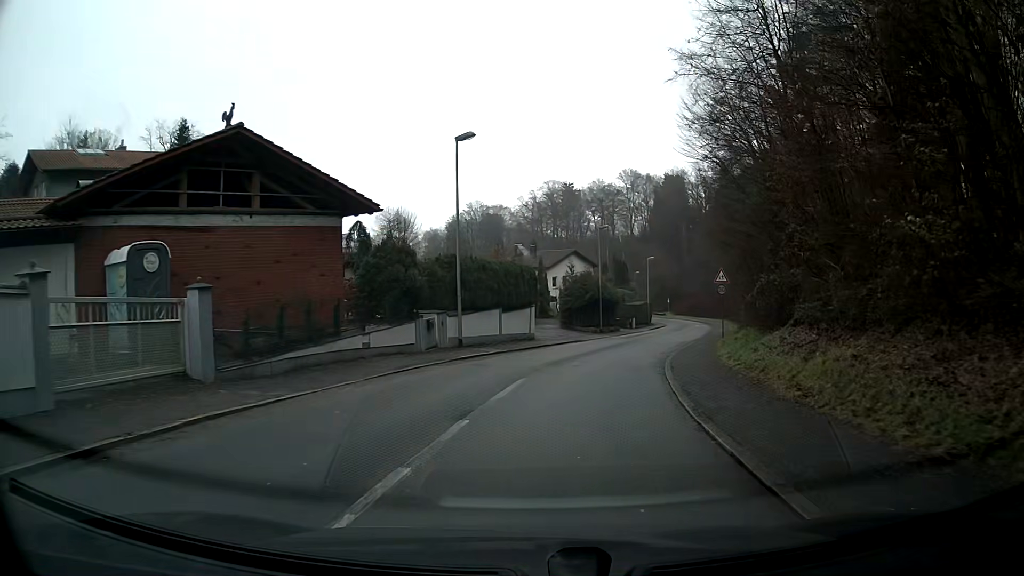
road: residential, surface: asphalt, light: Day
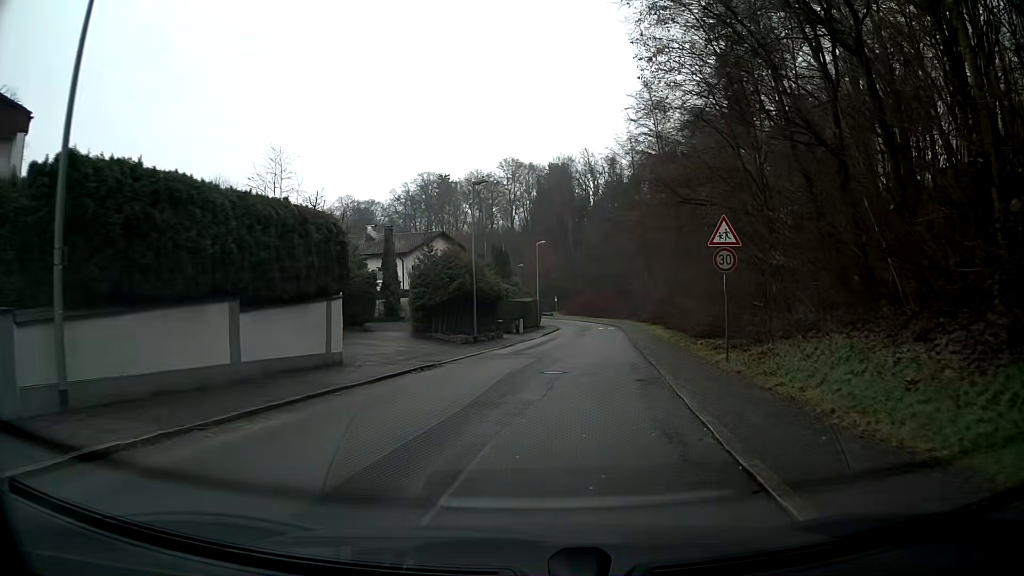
(+1.5, +17.8) m; +10°
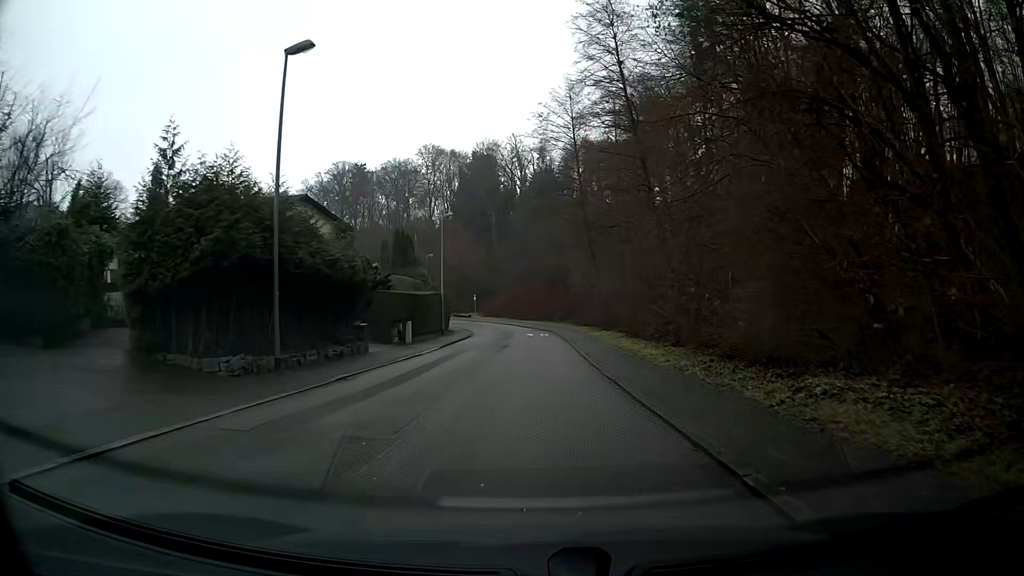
(+1.4, +17.8) m; +6°
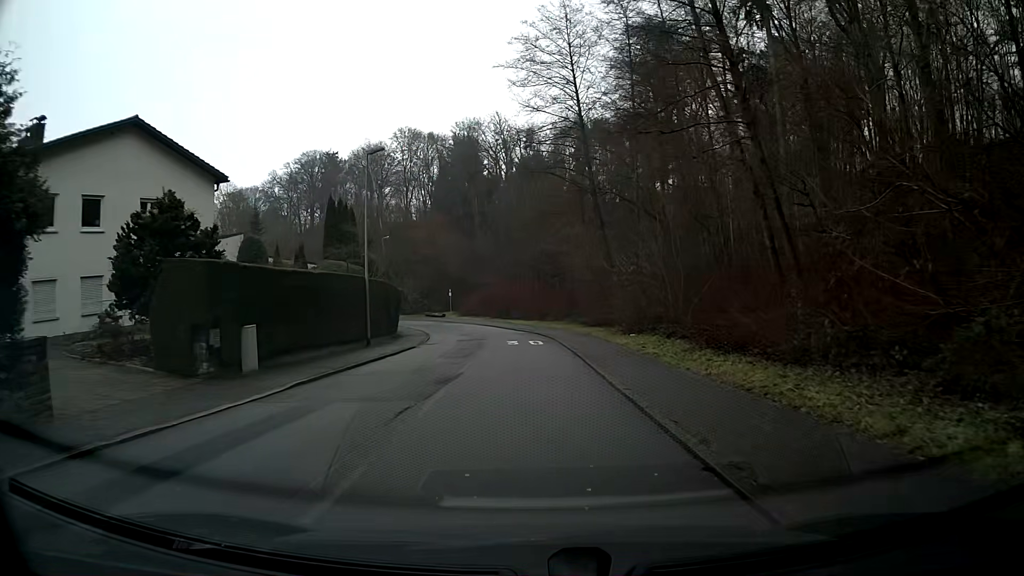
(0.0, +18.1) m; 0°
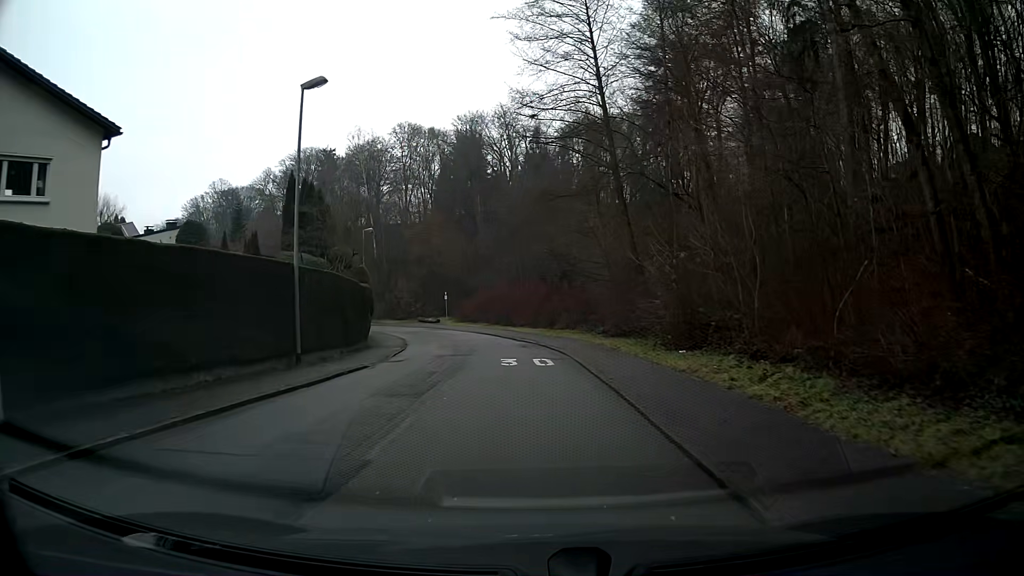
(-0.1, +9.0) m; -1°
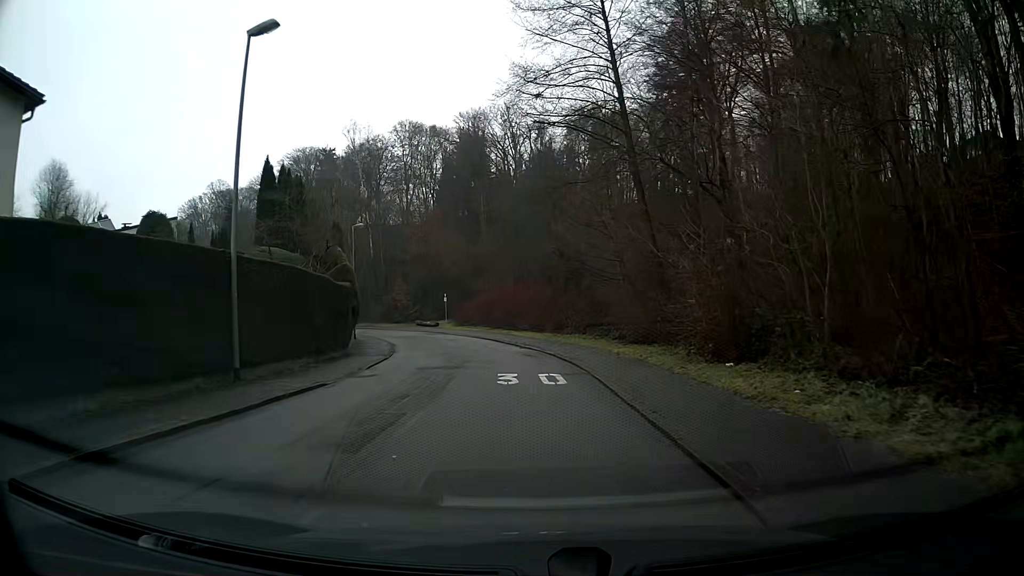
(0.0, +4.5) m; -1°
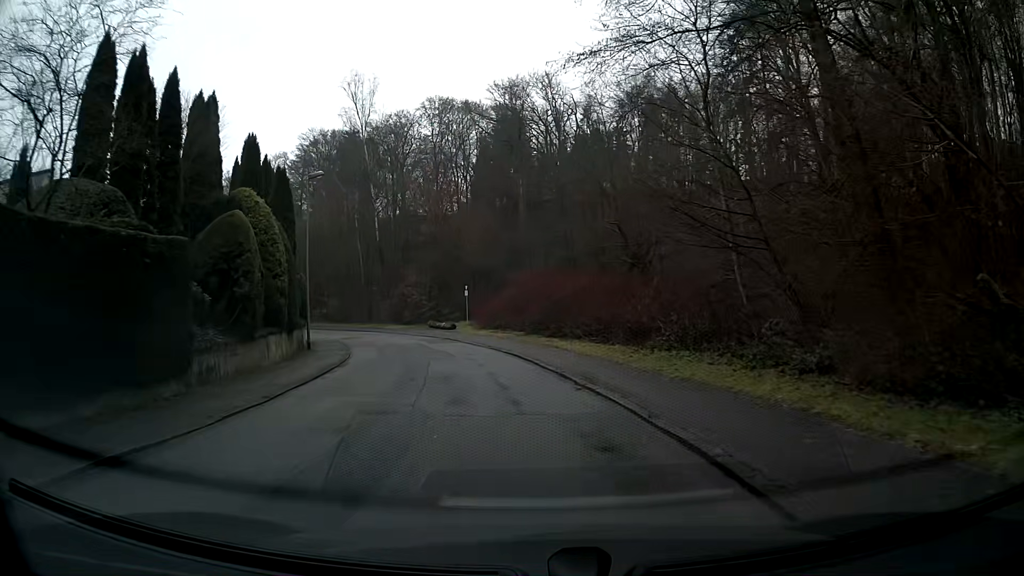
(-0.5, +17.8) m; -4°
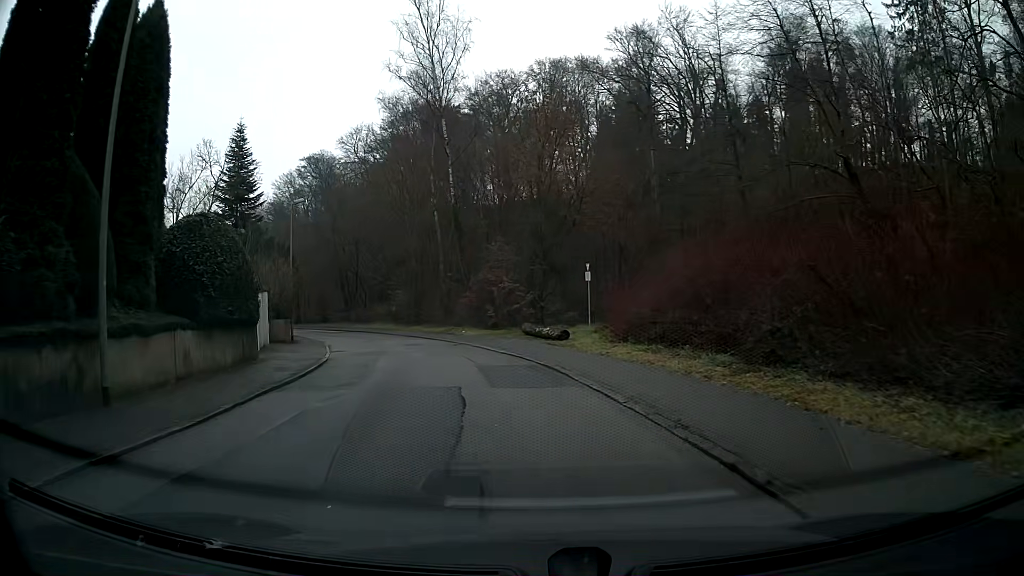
(-1.9, +22.2) m; -10°
(0, +10) (-2, +20) (-4, +30) (-7, +39) (-12, +48) (-16, +57) (-22, +65) (-29, +73) (-35, +80) (-42, +87) m
